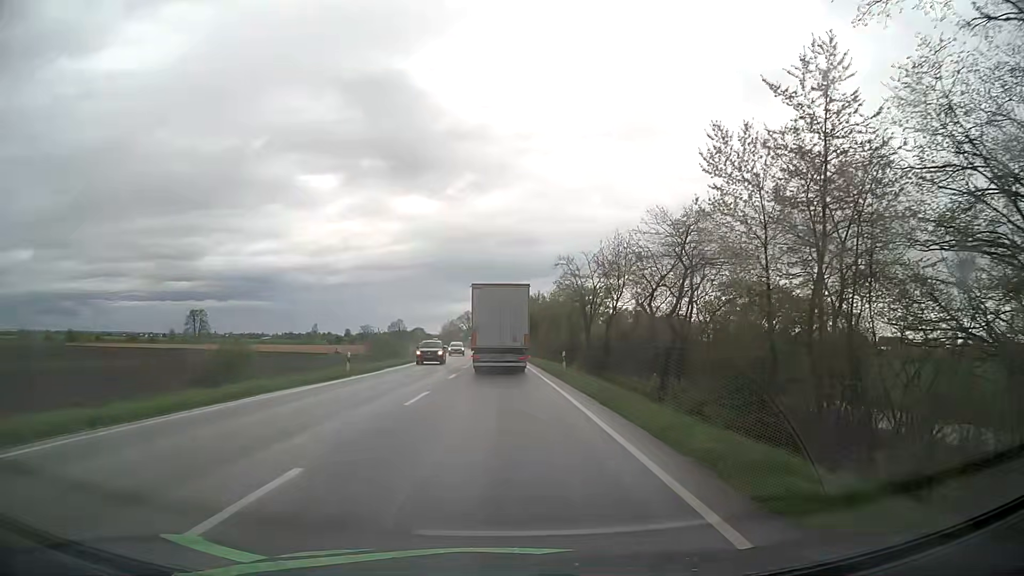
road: primary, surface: asphalt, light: Day
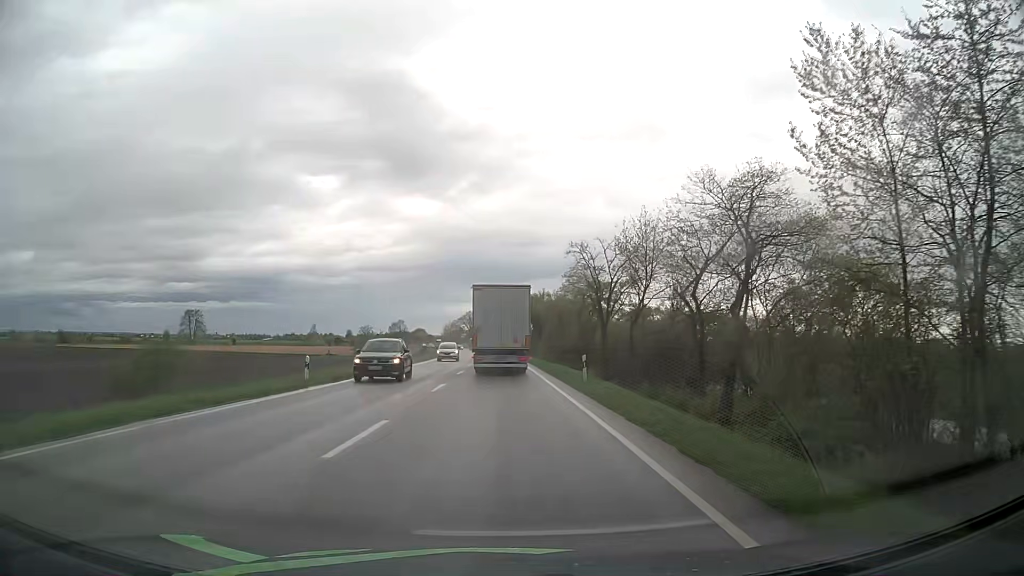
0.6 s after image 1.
(0.0, +7.0) m; 0°
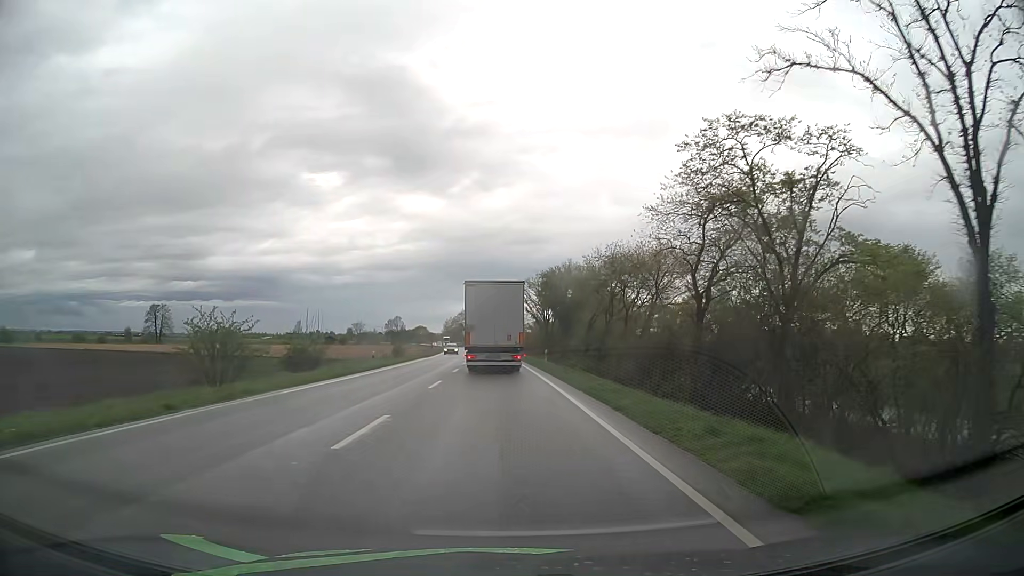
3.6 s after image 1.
(-0.2, +35.1) m; -1°
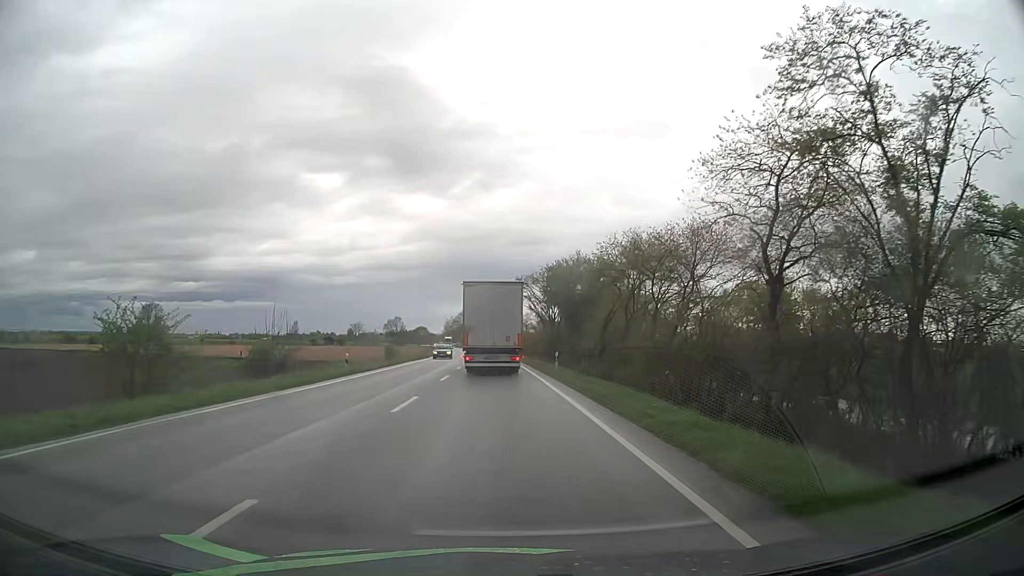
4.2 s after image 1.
(0.0, +6.9) m; 0°
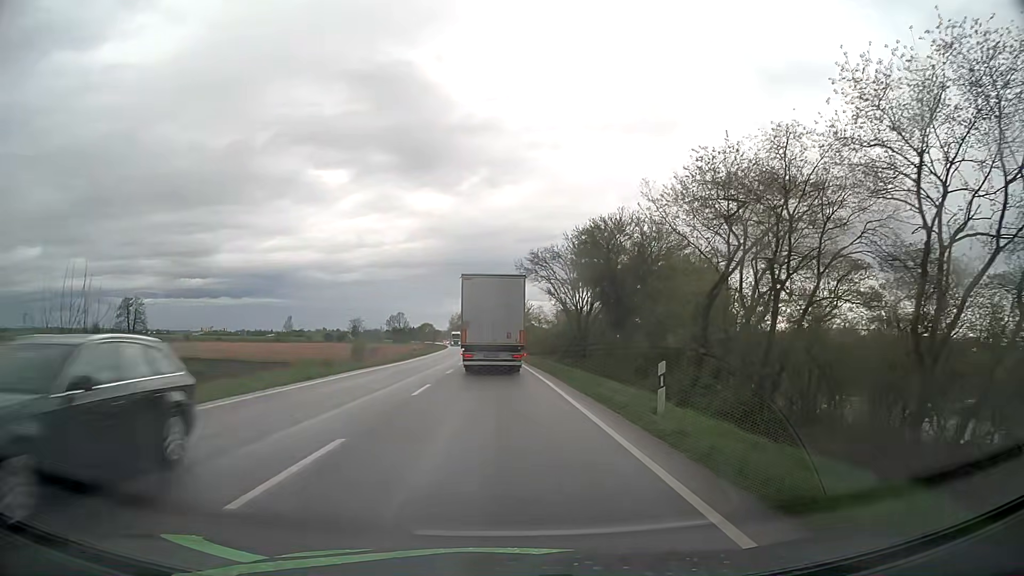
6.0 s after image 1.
(-0.1, +20.2) m; -1°
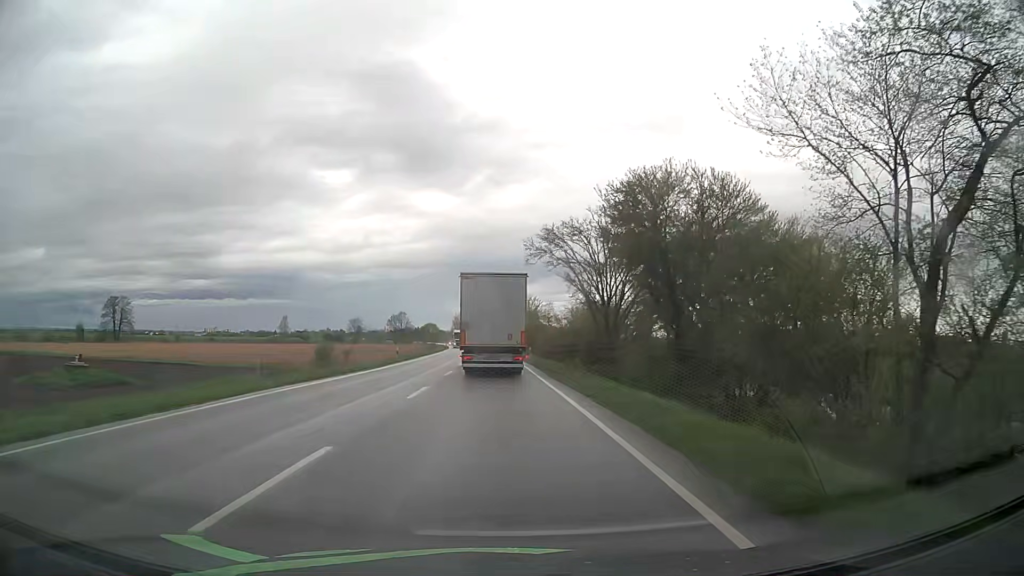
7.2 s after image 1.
(-0.1, +12.5) m; -1°
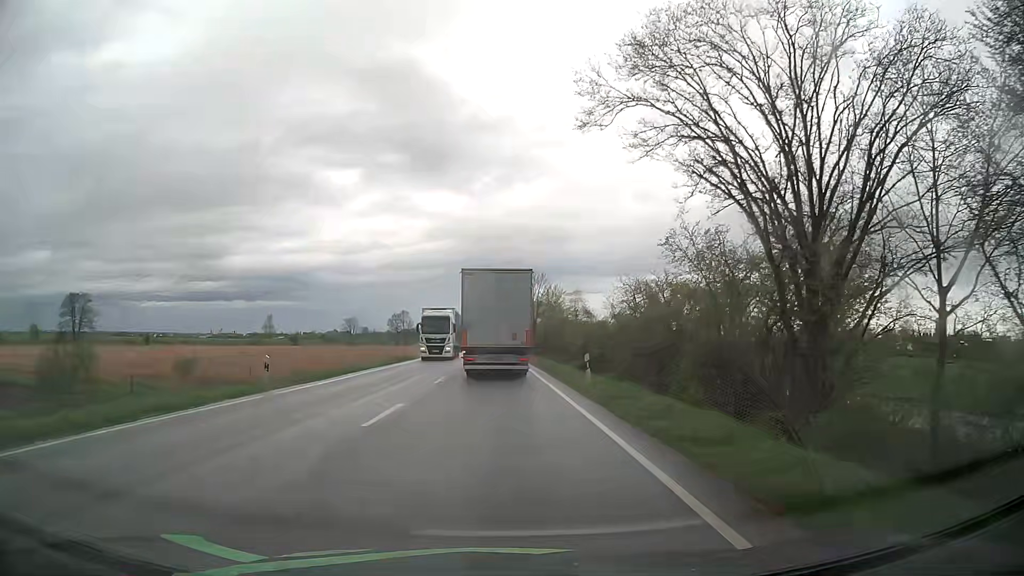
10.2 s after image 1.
(-0.2, +29.1) m; -1°
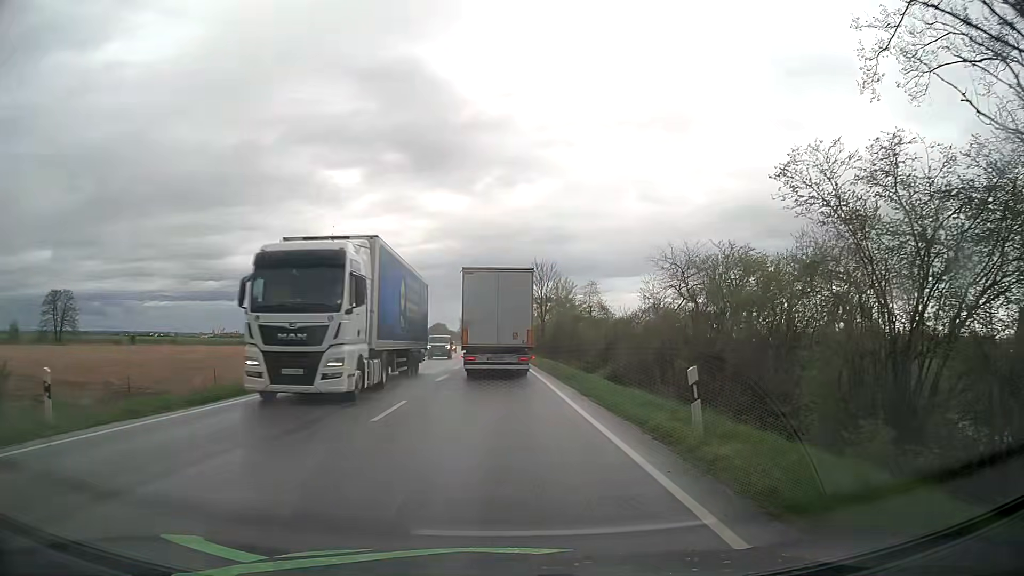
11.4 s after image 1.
(0.0, +11.0) m; 0°
